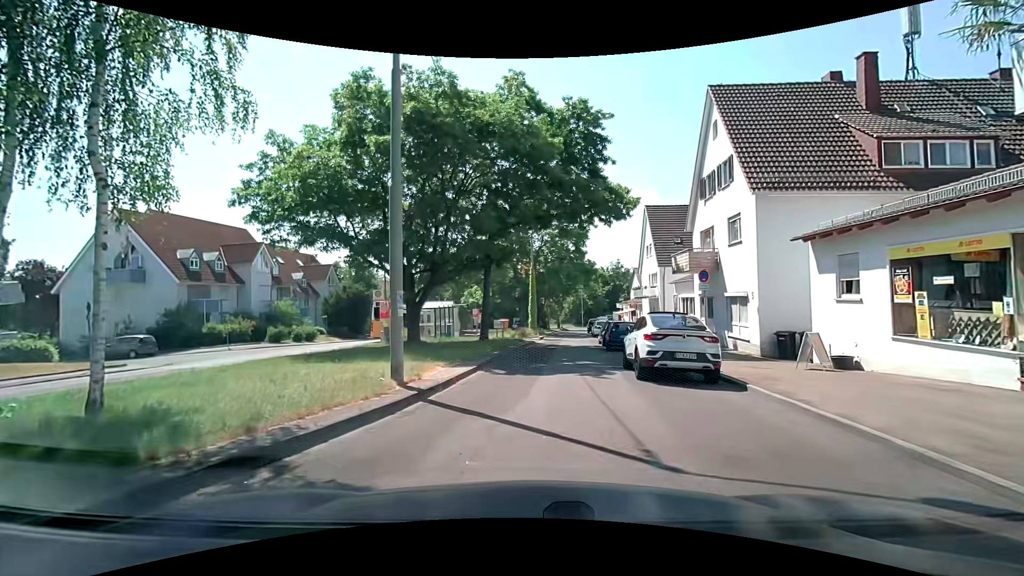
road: residential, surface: asphalt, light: Day
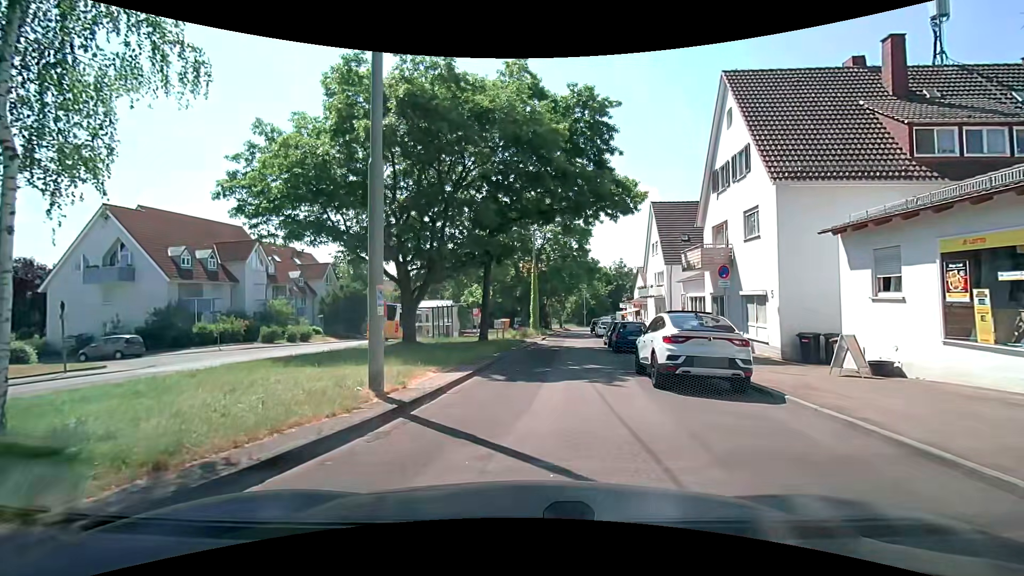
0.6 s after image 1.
(0.0, +1.4) m; +1°
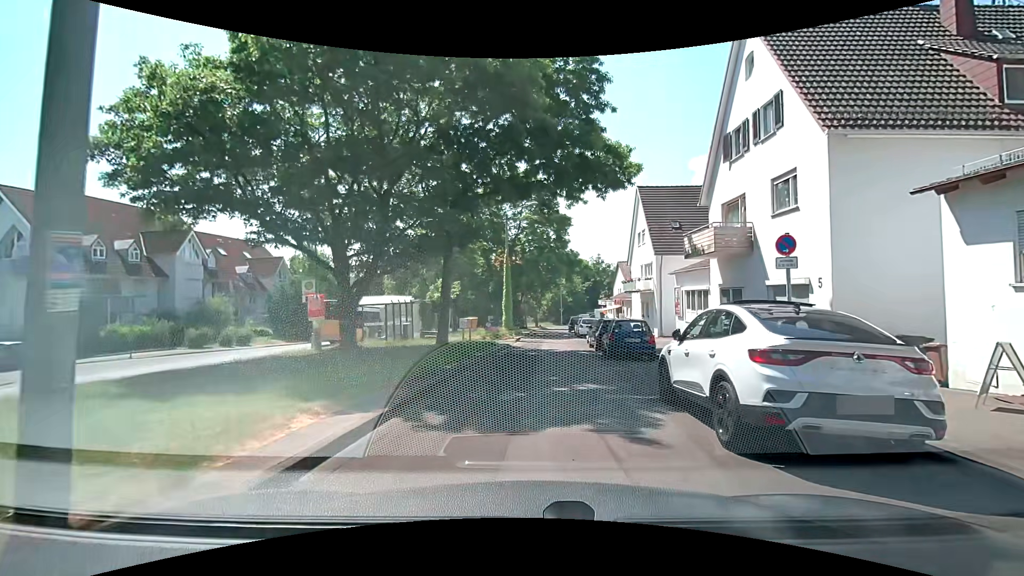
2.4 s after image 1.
(0.0, +5.1) m; +1°
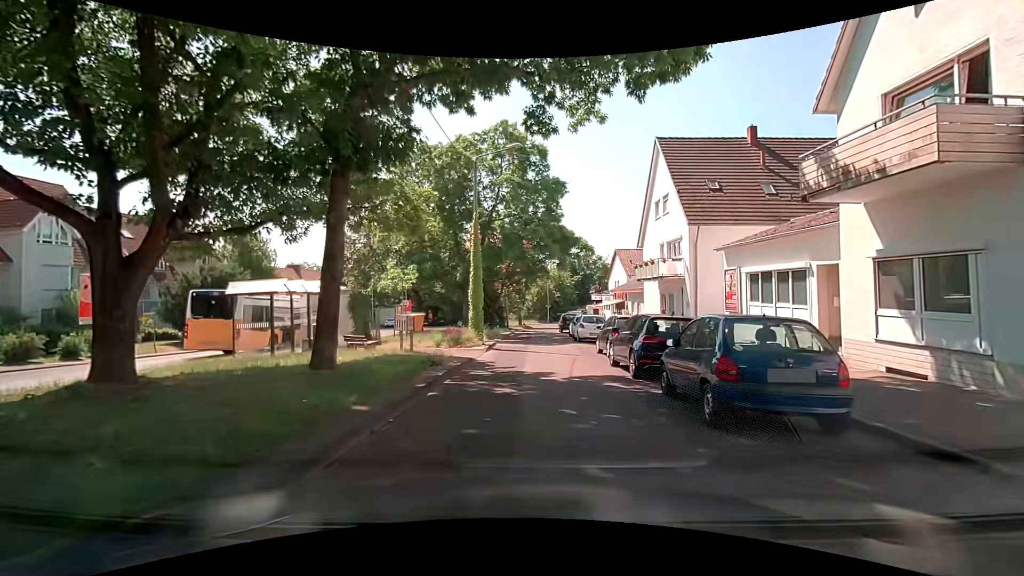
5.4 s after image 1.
(+0.4, +10.8) m; +2°
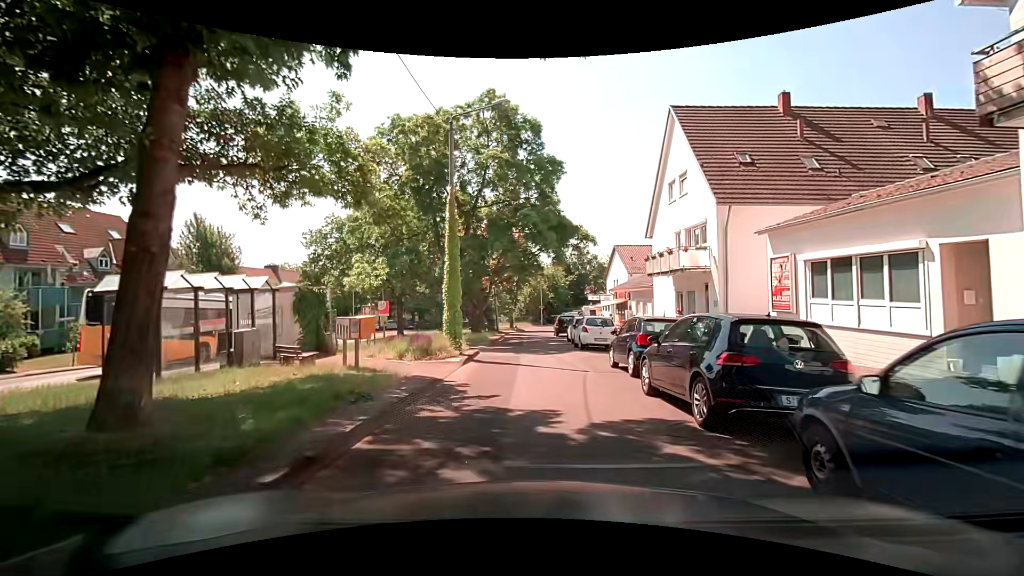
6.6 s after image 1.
(+0.1, +4.9) m; +1°
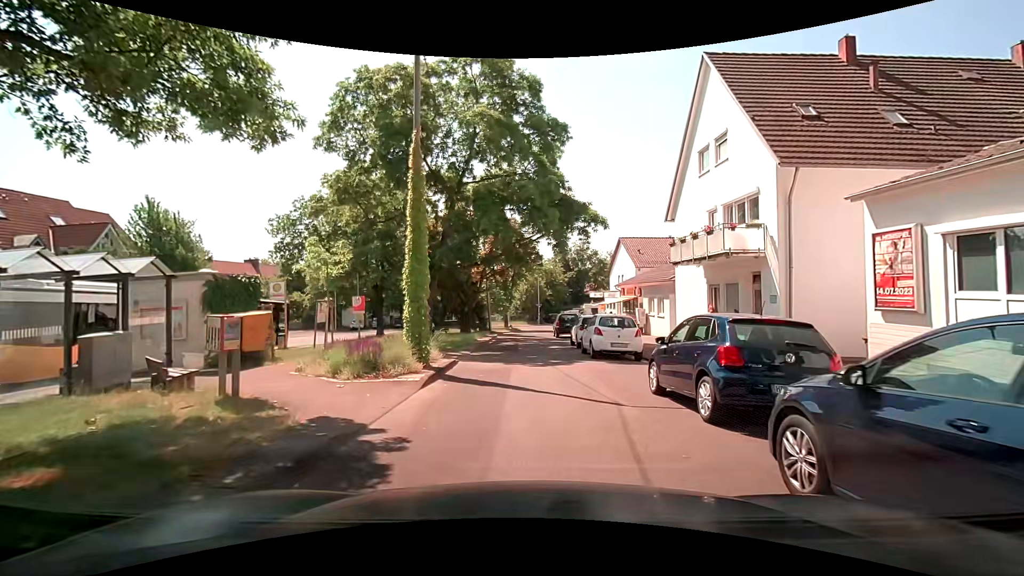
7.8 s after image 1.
(+0.1, +5.2) m; +1°
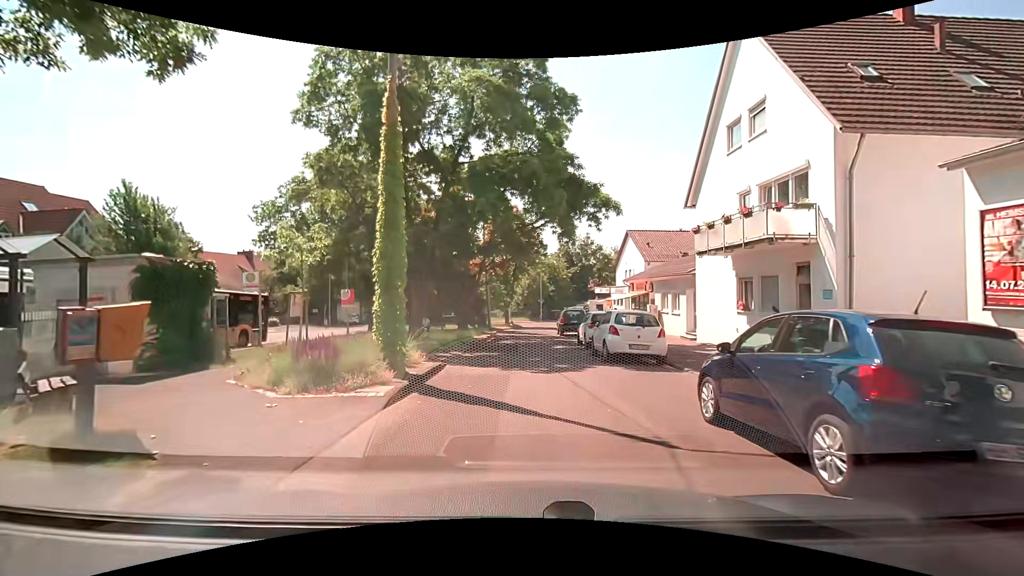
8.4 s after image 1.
(0.0, +2.6) m; -2°
